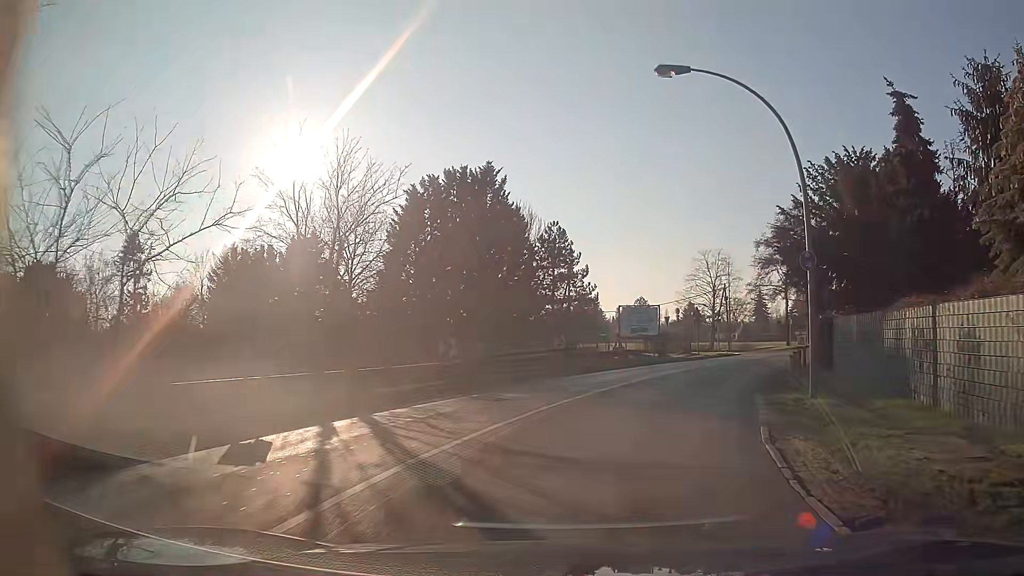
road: secondary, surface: asphalt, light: Day
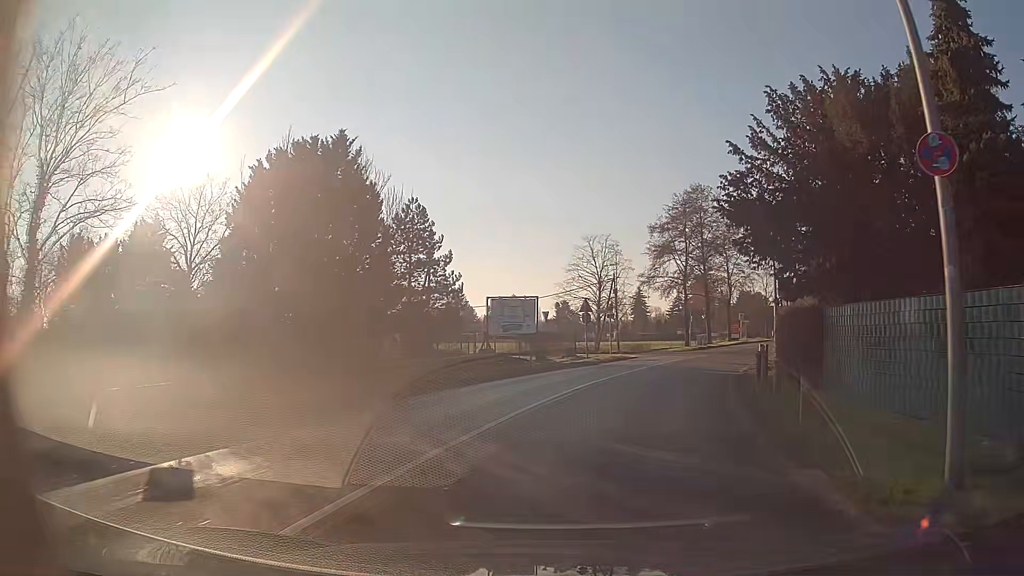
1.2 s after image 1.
(+0.8, +9.0) m; +11°
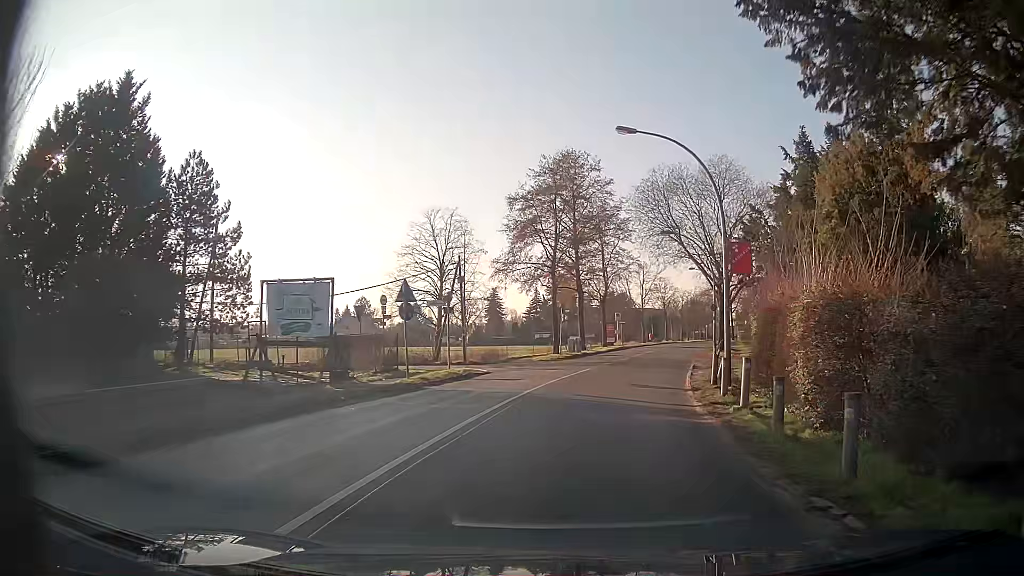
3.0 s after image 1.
(+1.4, +13.4) m; +11°
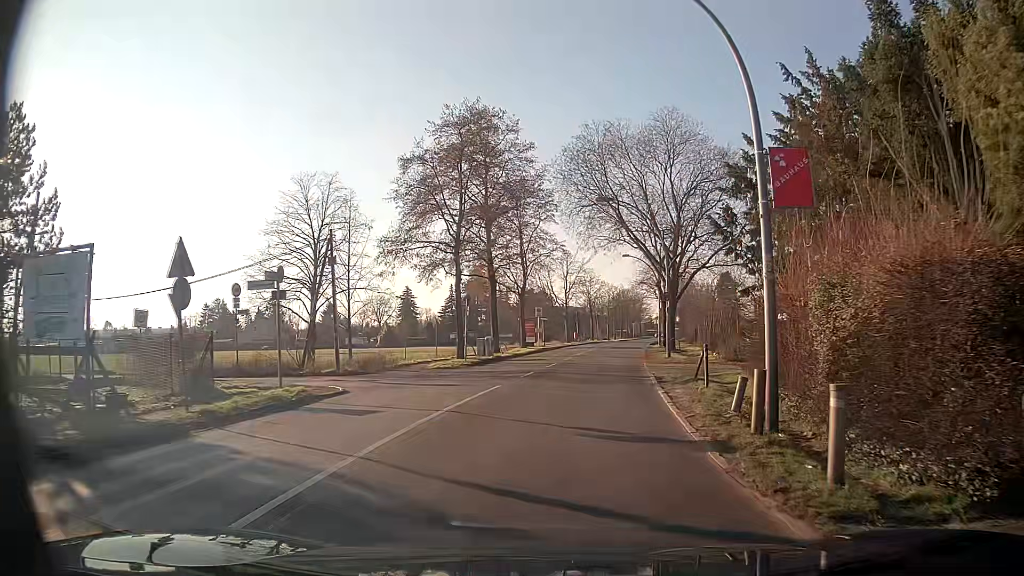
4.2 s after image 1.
(+0.6, +9.7) m; +7°
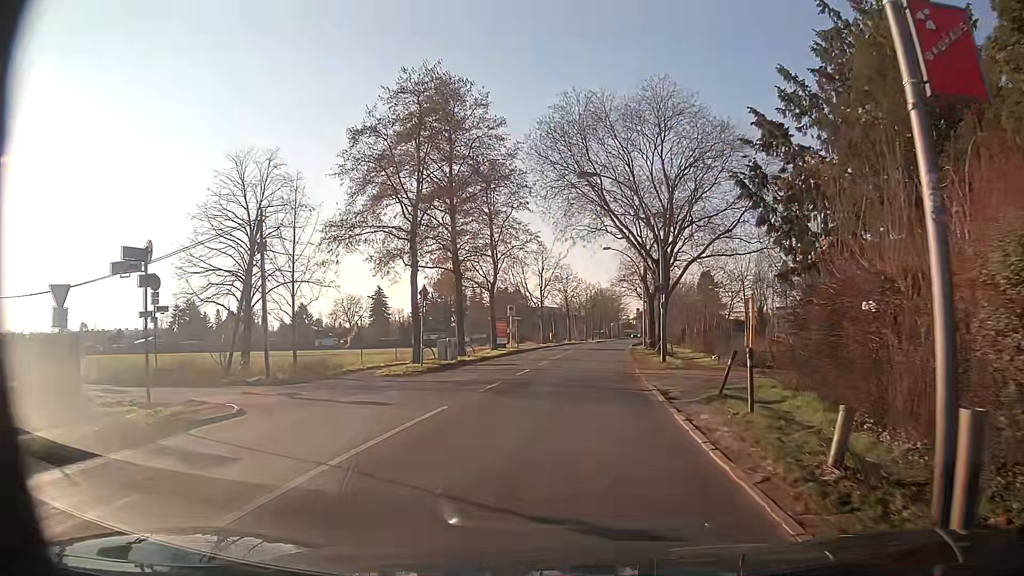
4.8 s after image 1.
(+0.1, +5.0) m; +2°
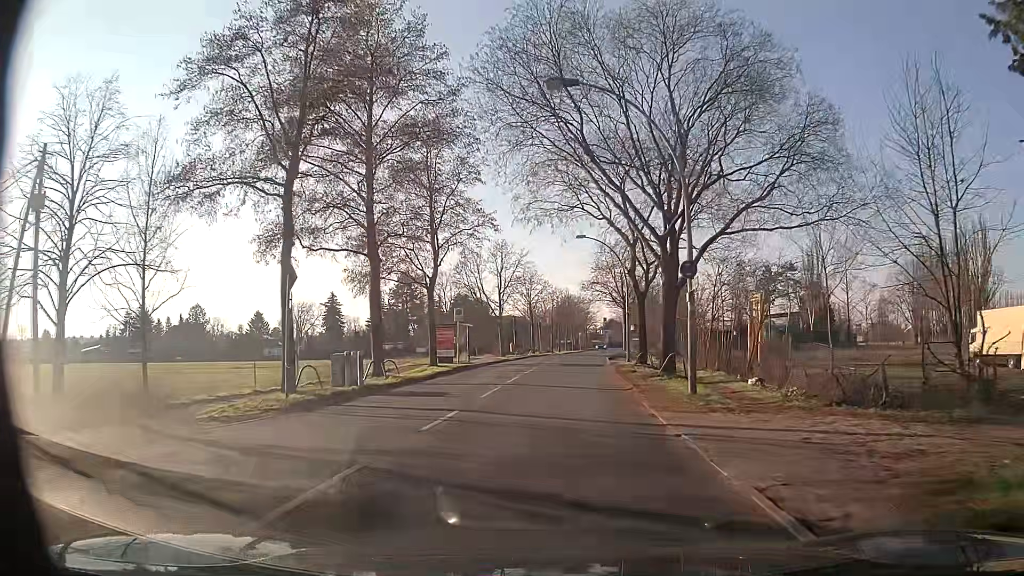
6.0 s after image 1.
(+0.3, +10.9) m; +3°
